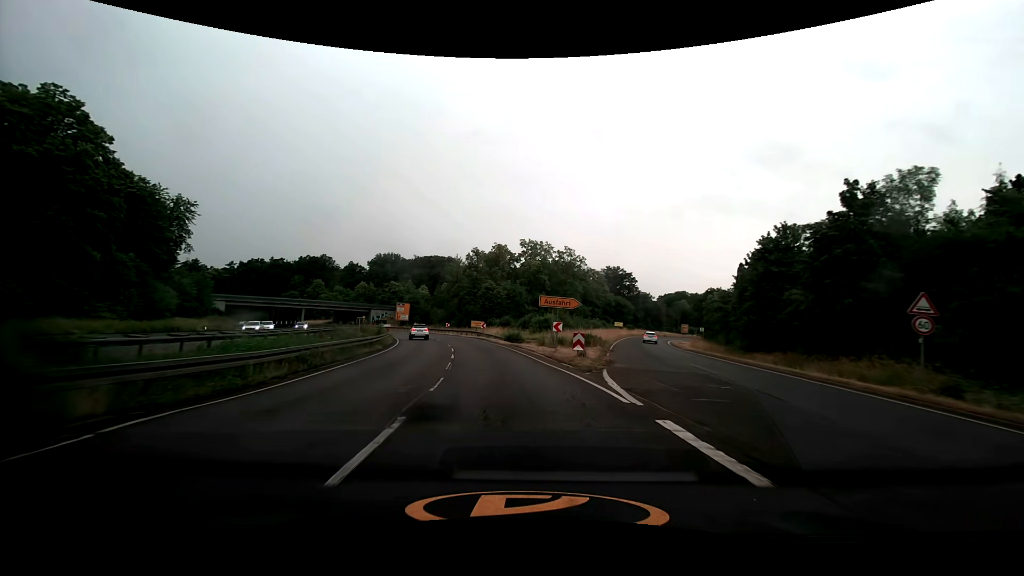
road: trunk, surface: asphalt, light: Day
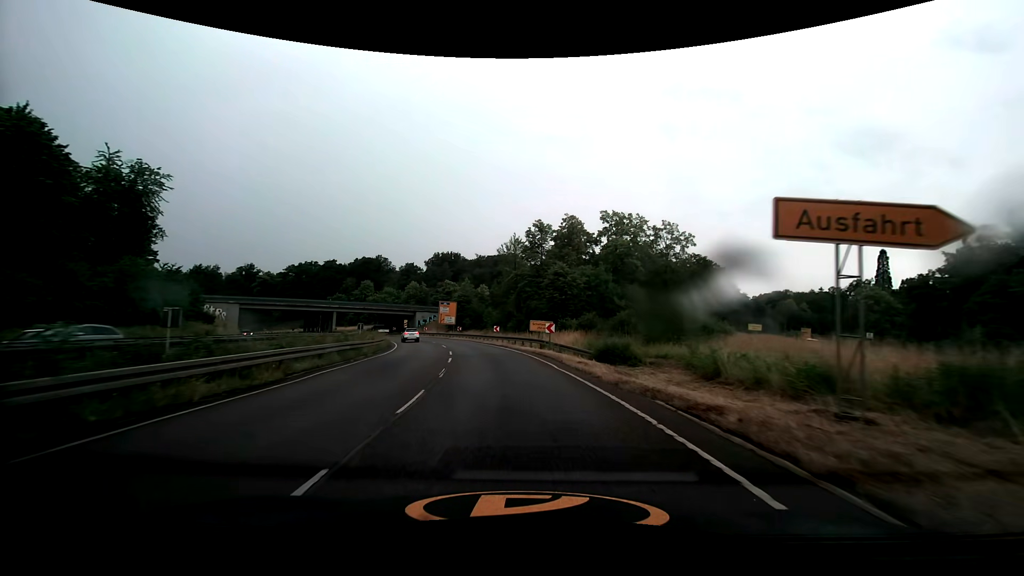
(-1.8, +27.0) m; -8°
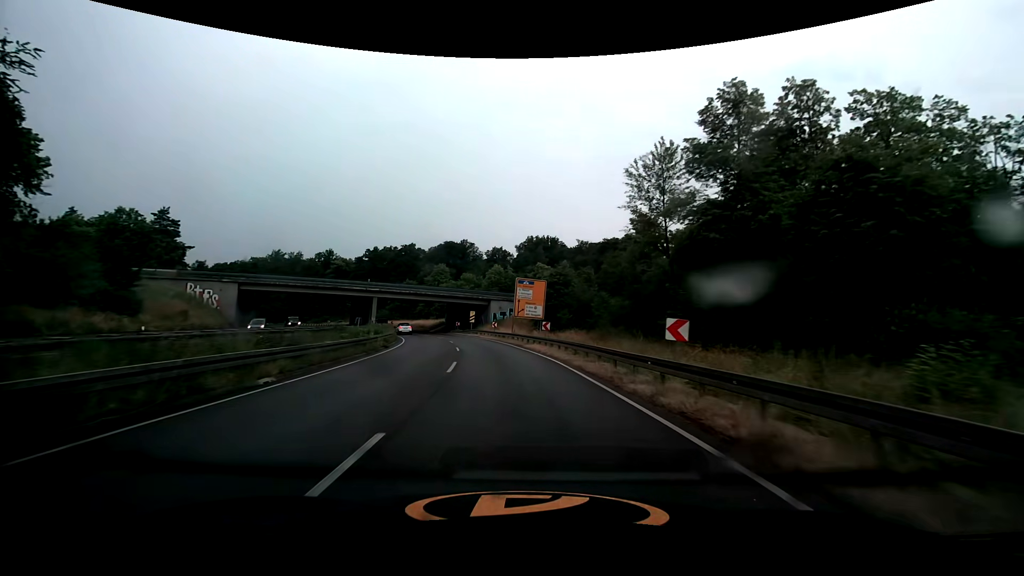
(-3.6, +35.8) m; -11°
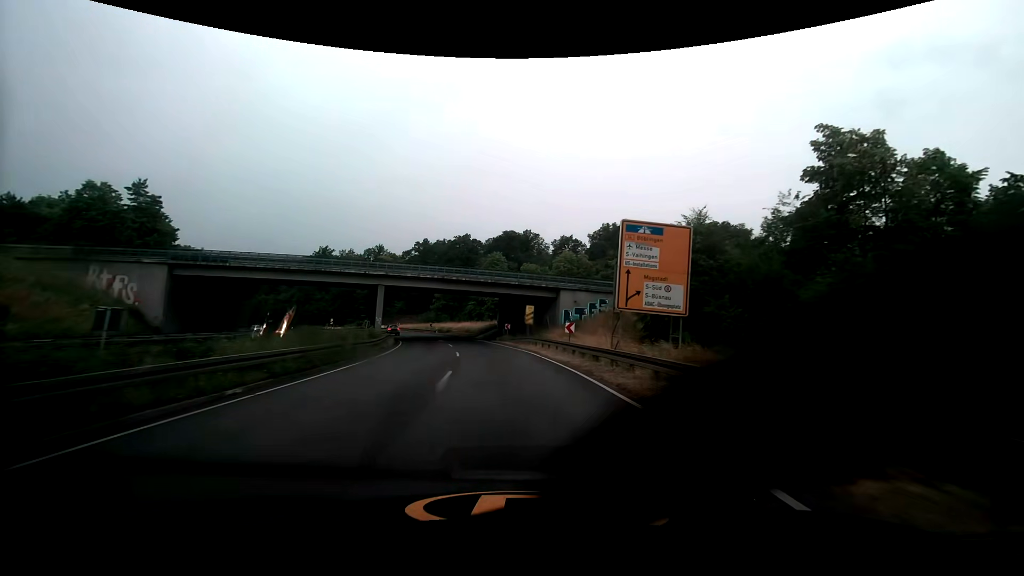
(-1.9, +27.1) m; -8°
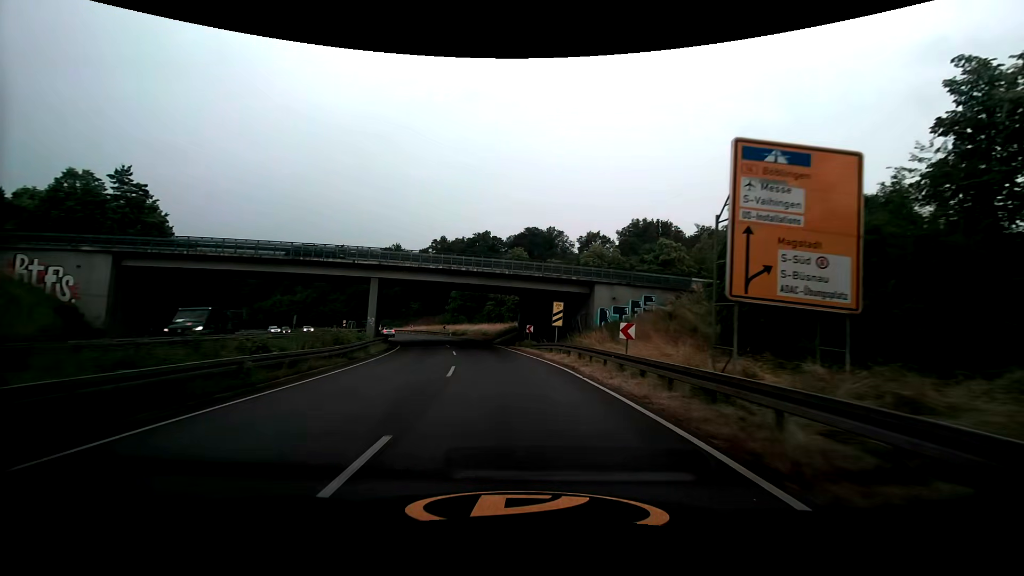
(-0.2, +9.1) m; -3°
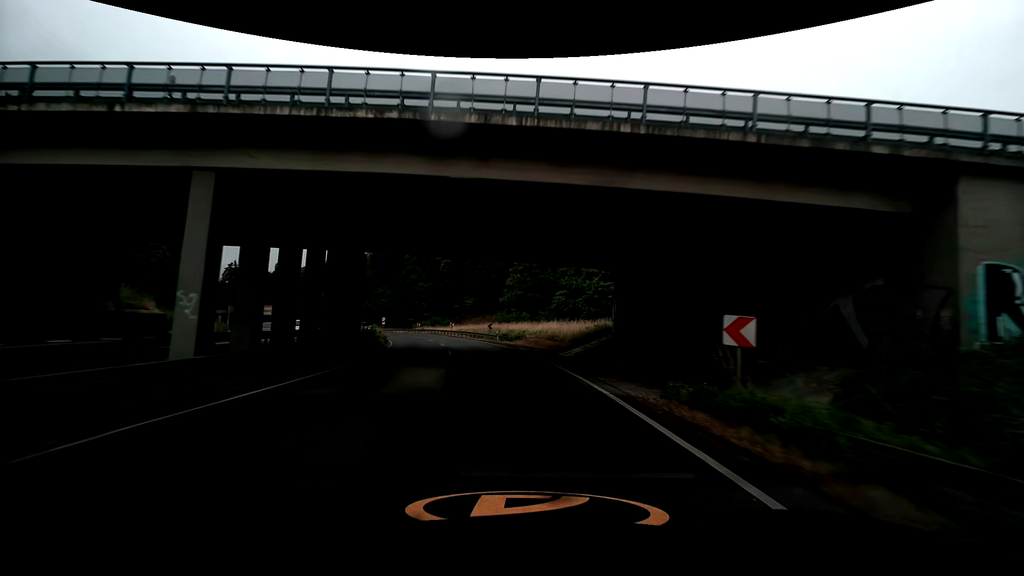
(-1.9, +27.0) m; -8°
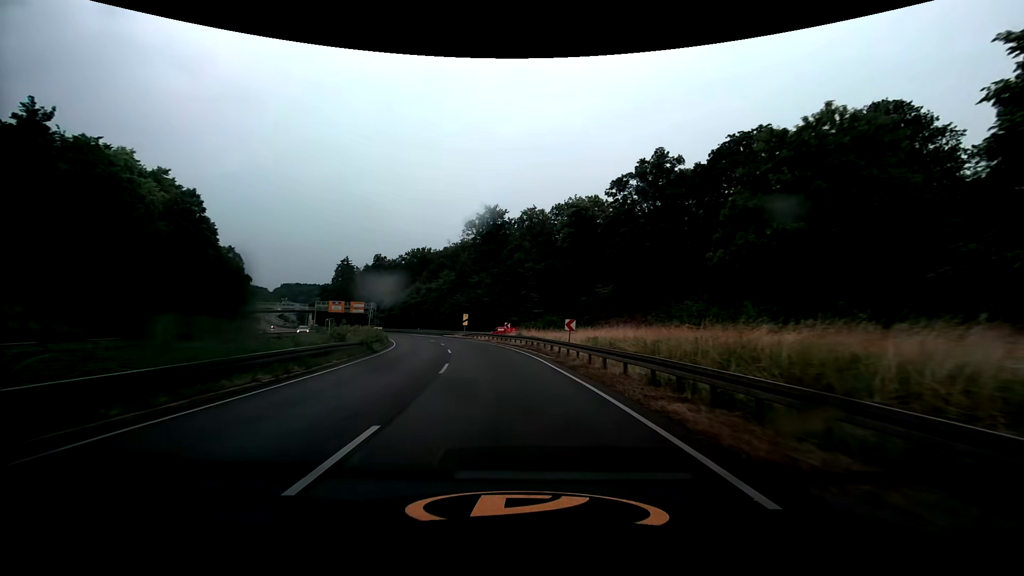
(-5.2, +44.7) m; -14°
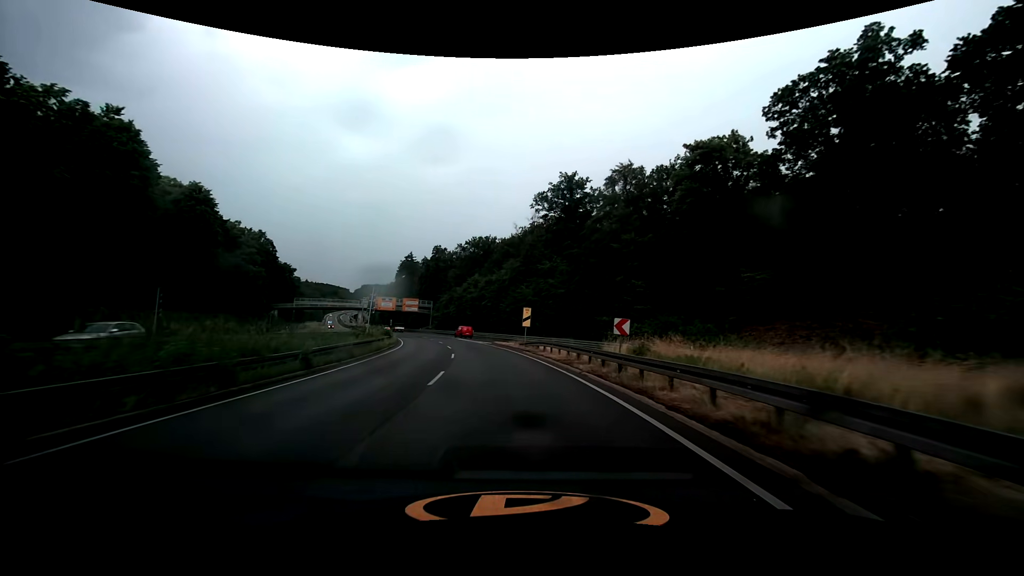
(-2.1, +27.1) m; -9°
(0, +10) (-1, +20) (-2, +30) (-4, +40) (-6, +49) (-9, +59) (-12, +69) (-15, +78) (-18, +88) (-21, +97) m
